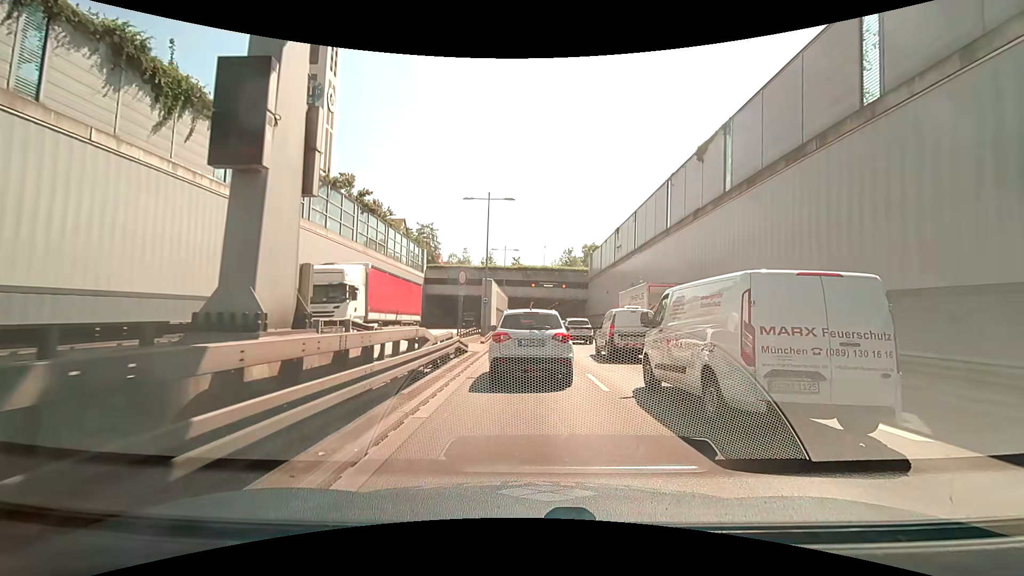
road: trunk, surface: asphalt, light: Day
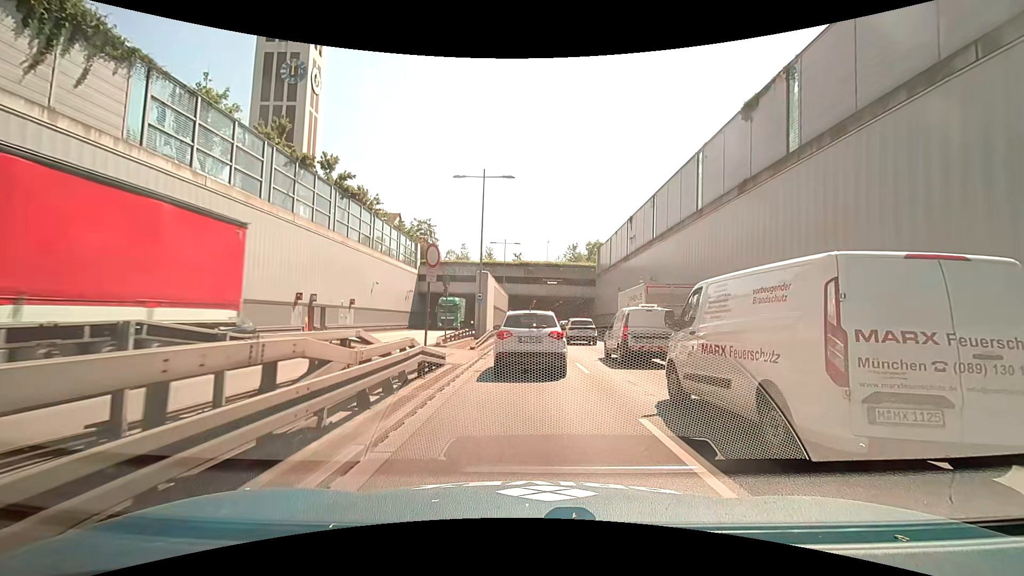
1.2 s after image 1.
(0.0, +5.9) m; 0°
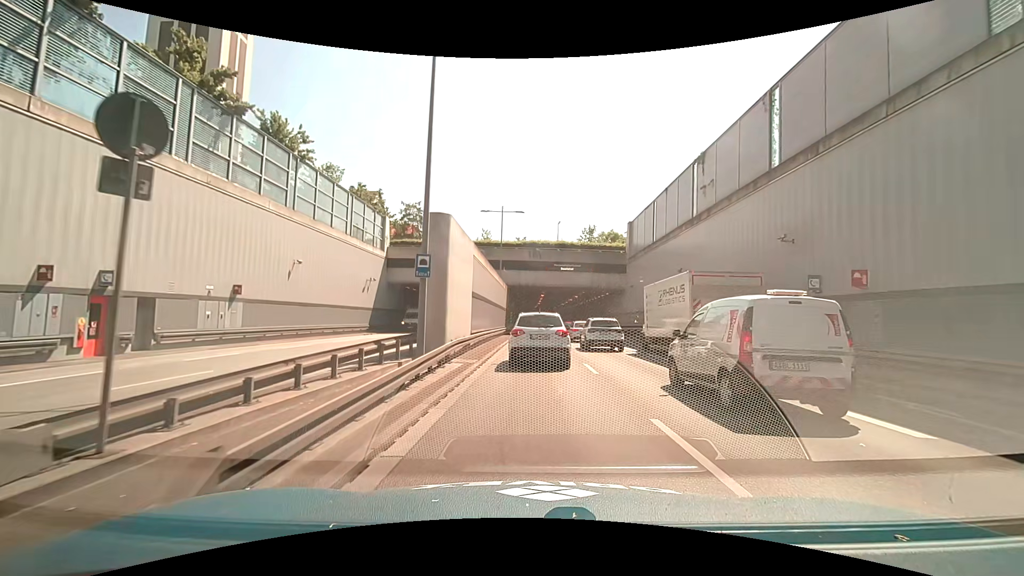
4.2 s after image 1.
(-0.2, +18.1) m; 0°
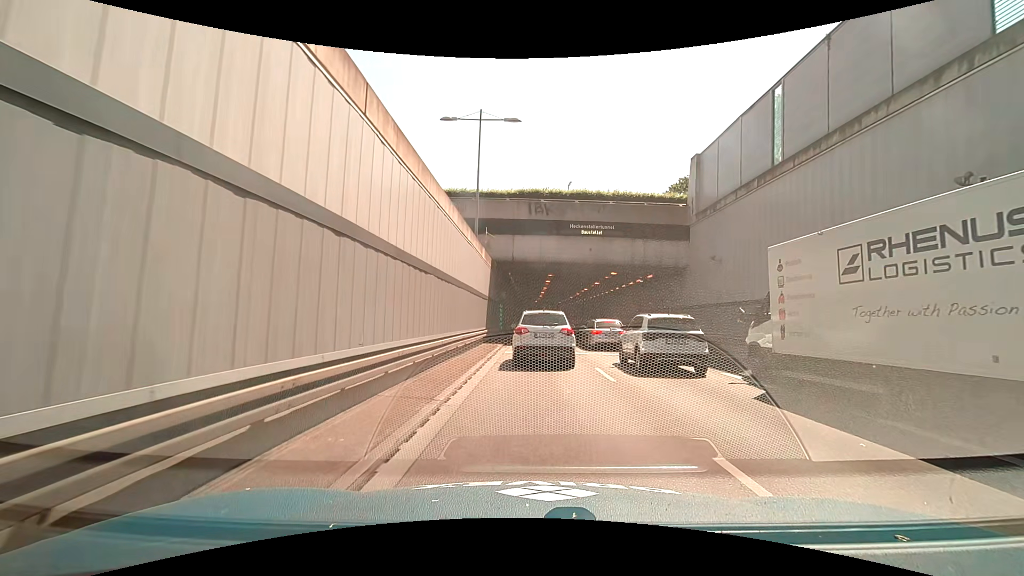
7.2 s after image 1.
(-0.1, +20.0) m; 0°
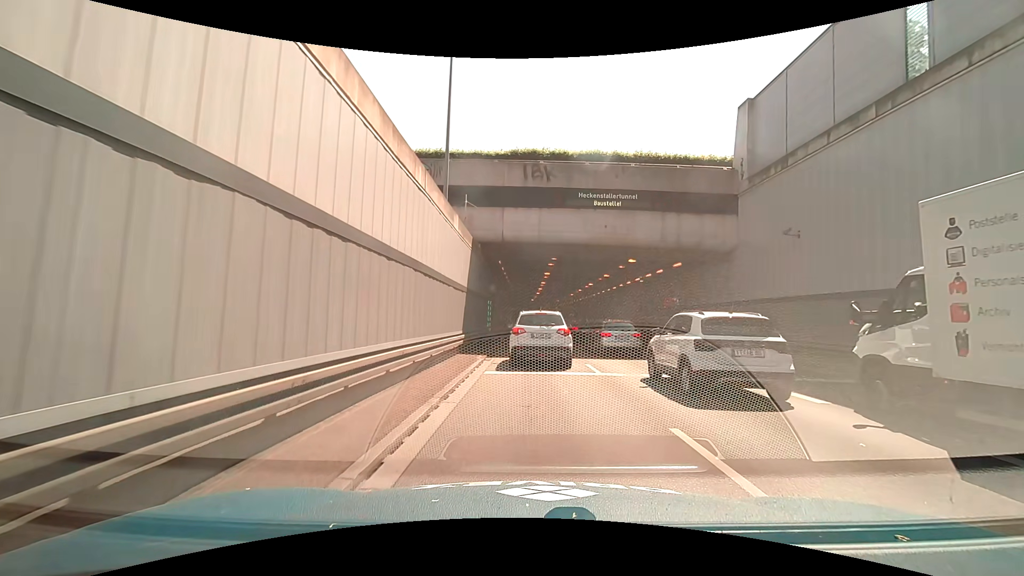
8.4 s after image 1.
(0.0, +7.7) m; 0°
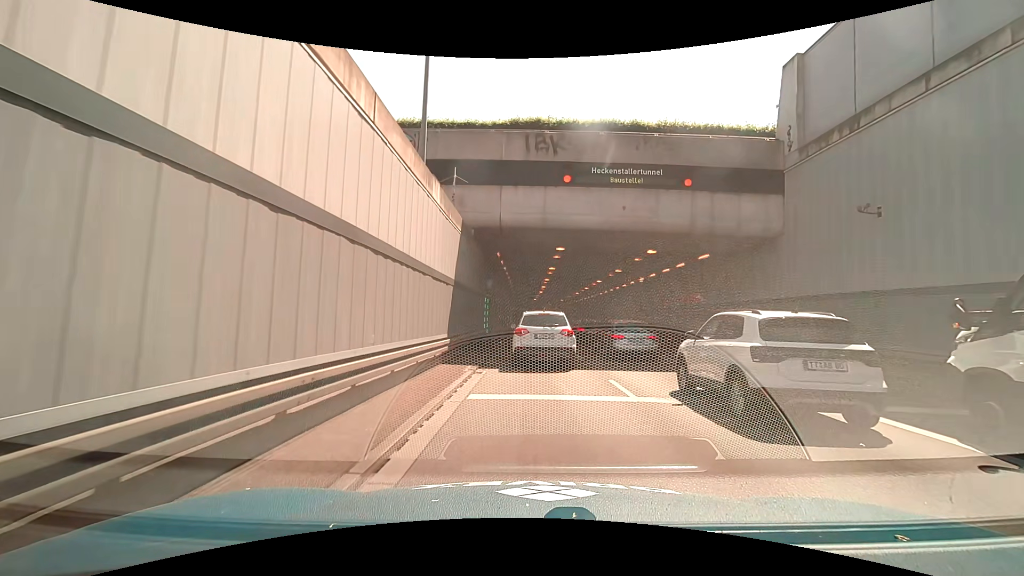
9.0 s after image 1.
(0.0, +3.9) m; 0°
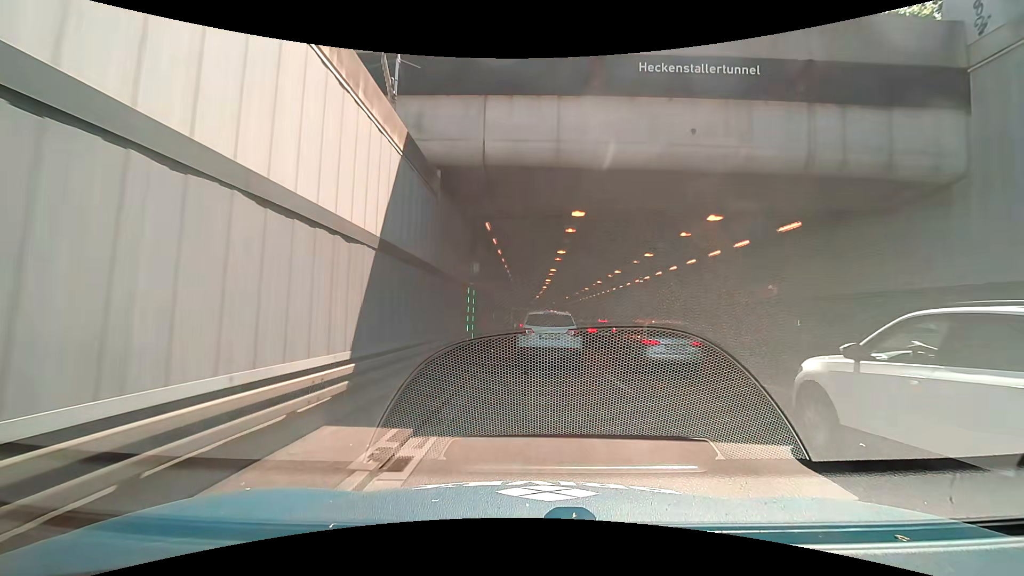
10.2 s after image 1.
(0.0, +7.9) m; 0°
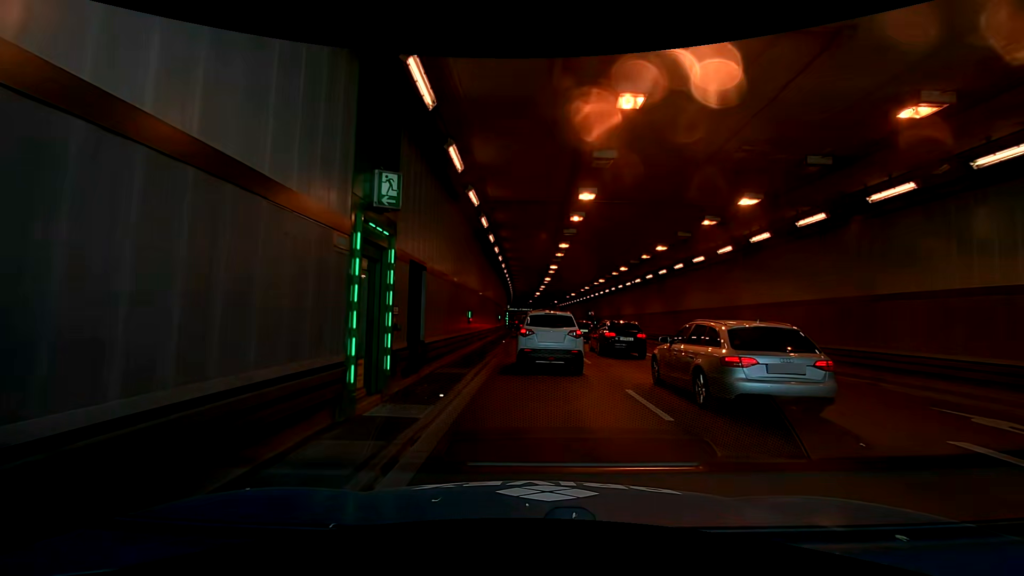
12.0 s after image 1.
(+0.1, +11.6) m; +1°
